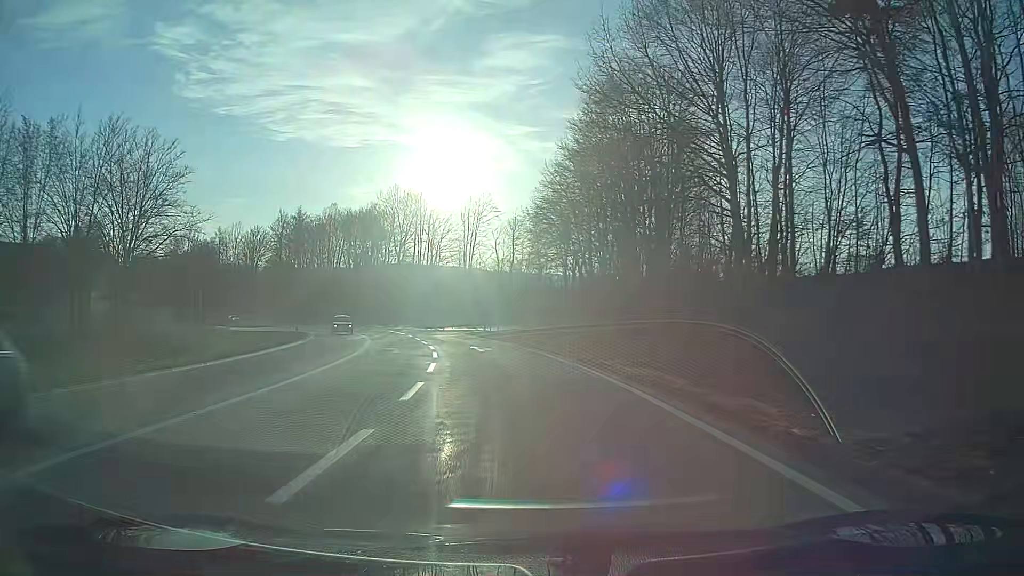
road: motorway_link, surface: asphalt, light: Day
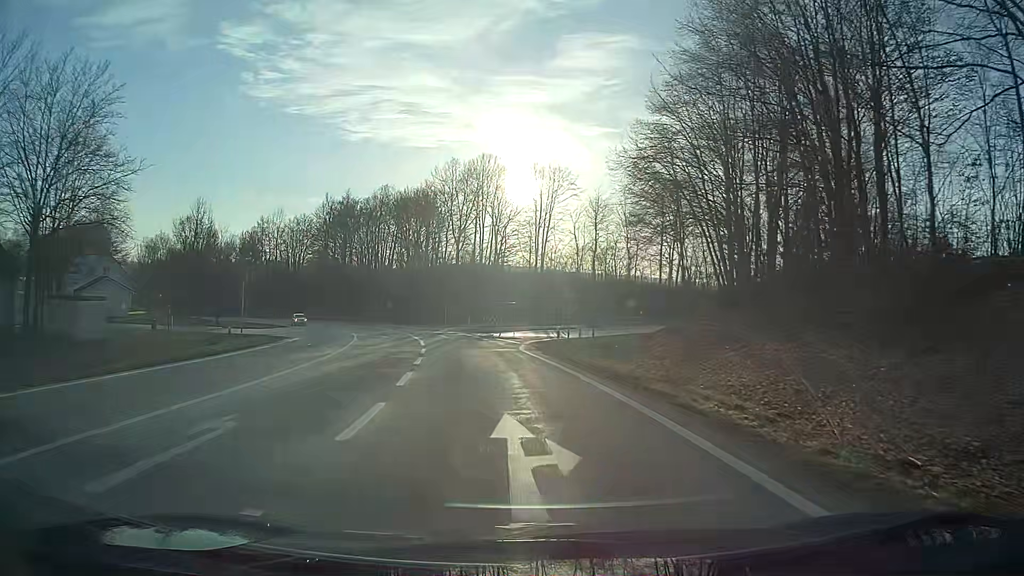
(-1.3, +21.8) m; -7°
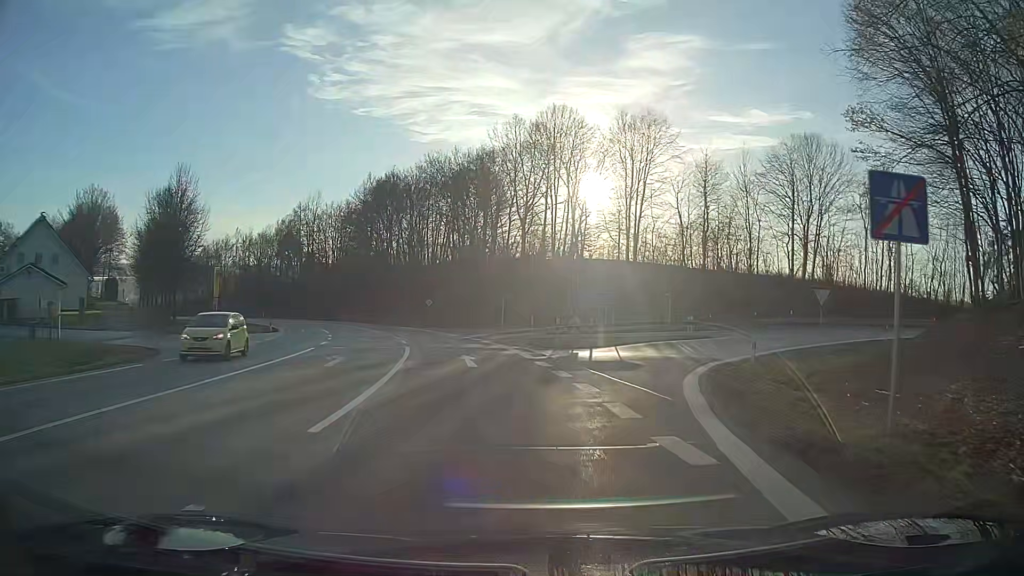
(-1.4, +24.0) m; -5°
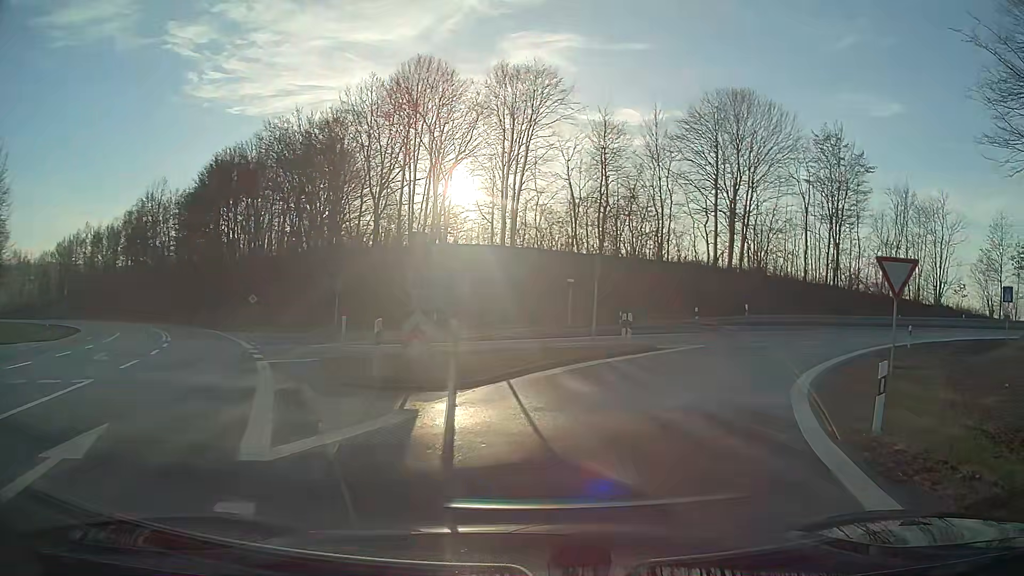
(+1.3, +14.9) m; +14°
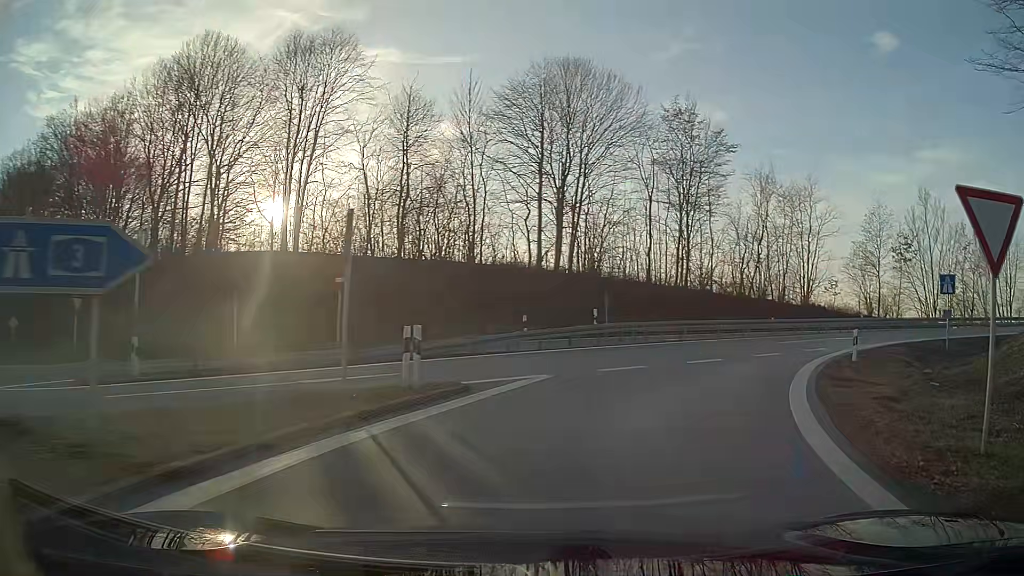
(+1.3, +9.6) m; +16°
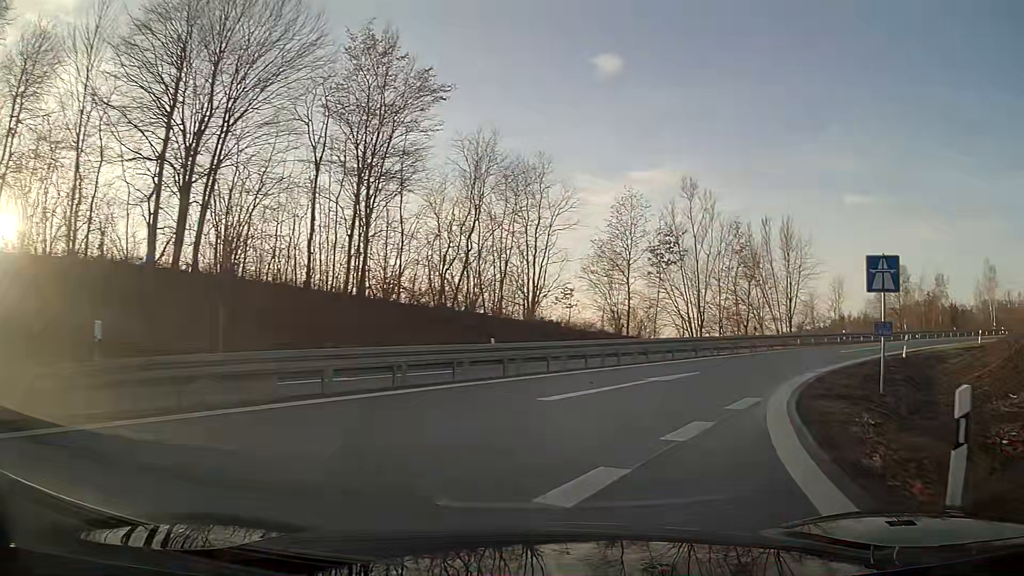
(+3.6, +15.1) m; +26°
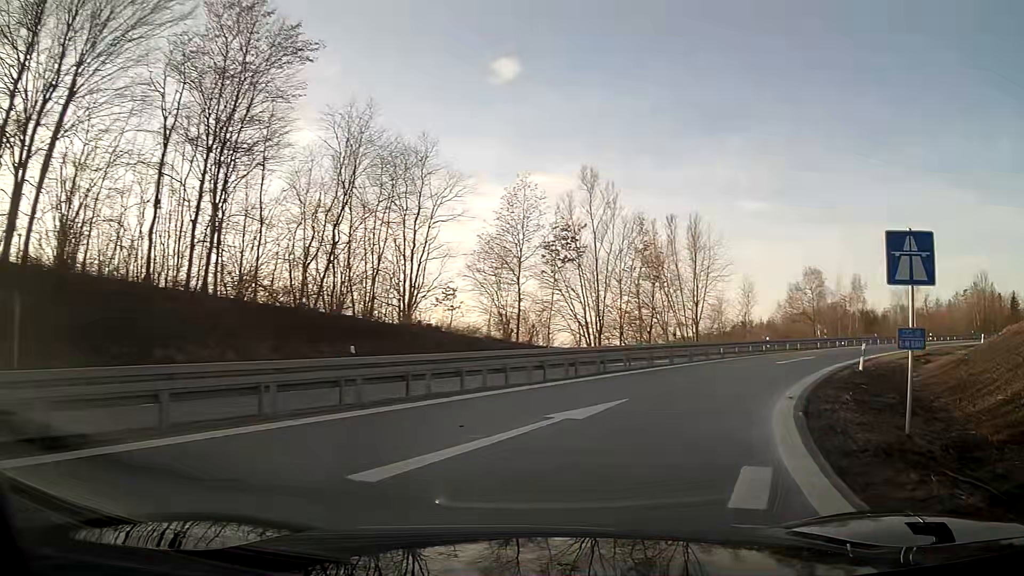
(+0.4, +5.6) m; +8°
